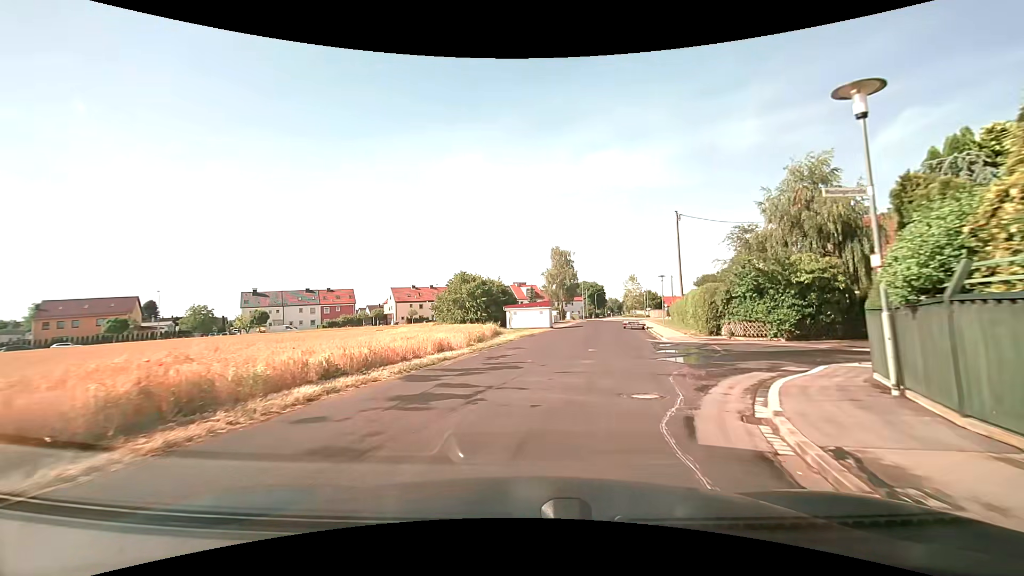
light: Day
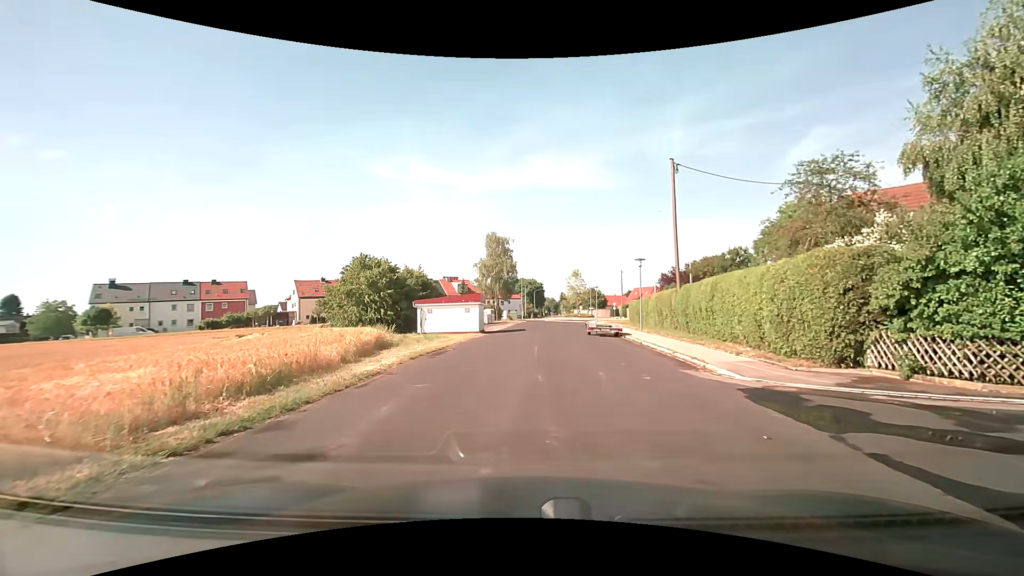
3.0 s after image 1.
(+1.0, +15.8) m; +7°
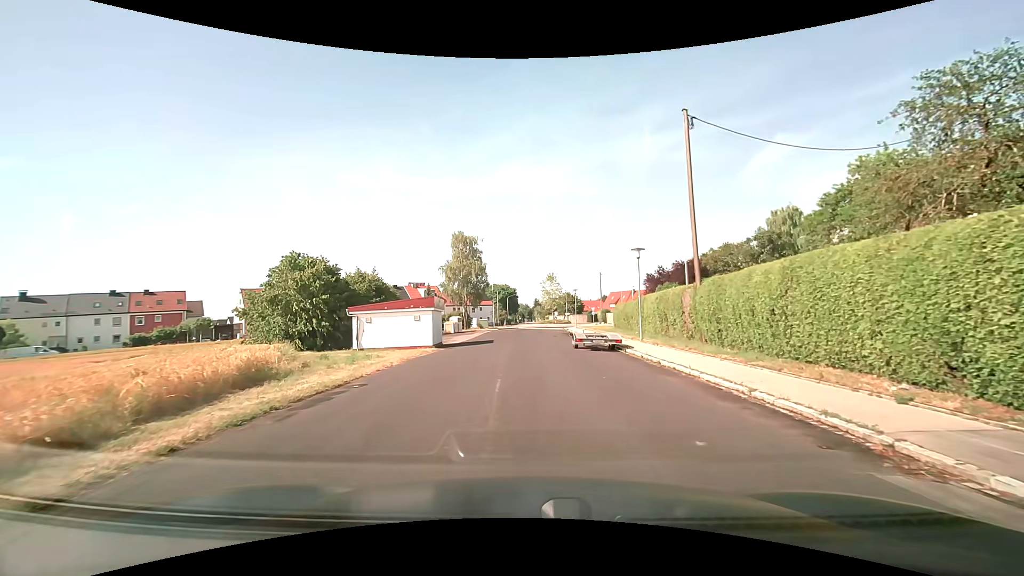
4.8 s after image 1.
(+0.4, +8.4) m; +4°
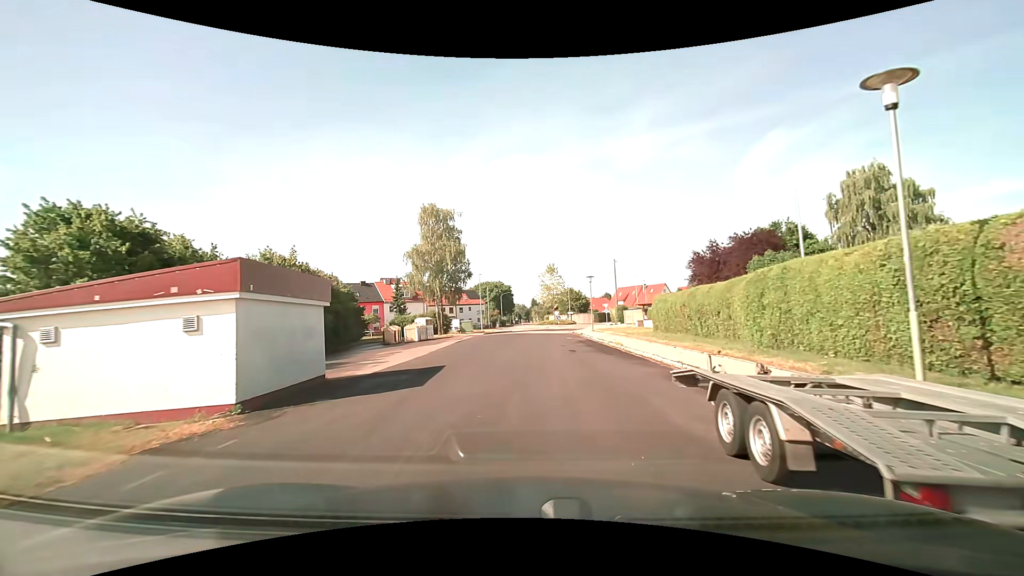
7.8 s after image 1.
(+0.2, +19.4) m; +1°
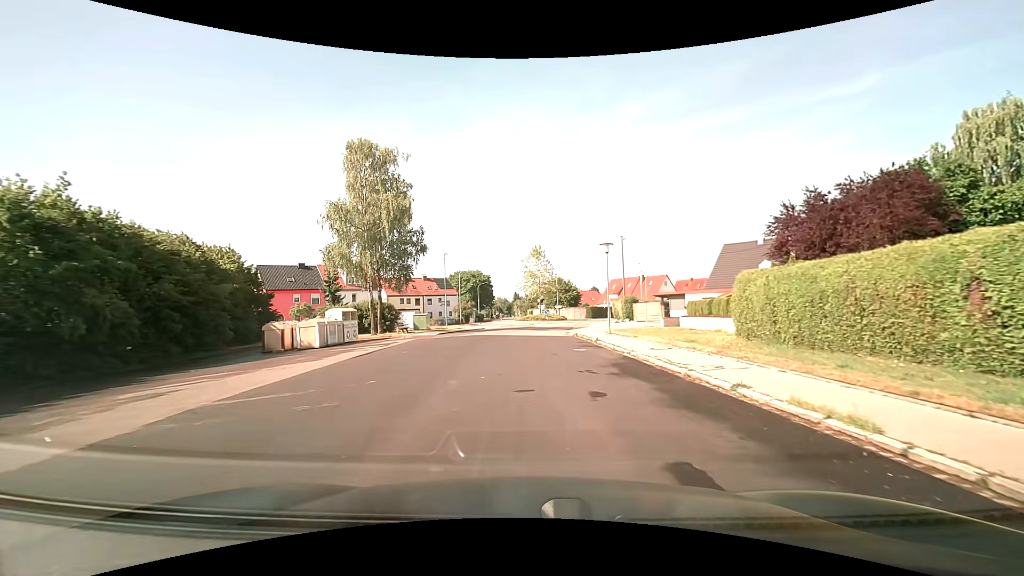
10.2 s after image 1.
(+0.2, +18.0) m; +1°
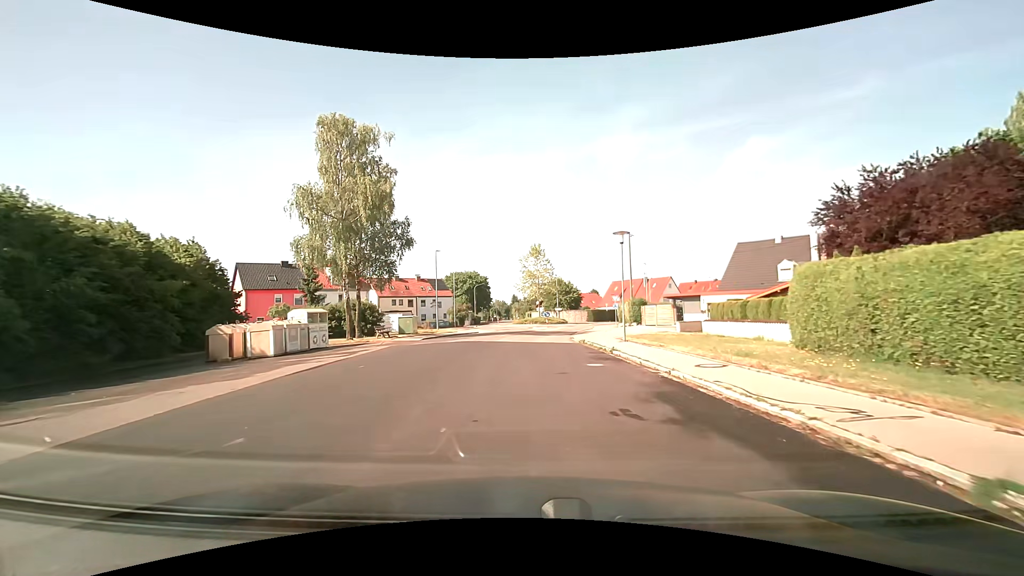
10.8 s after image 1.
(0.0, +4.7) m; +1°
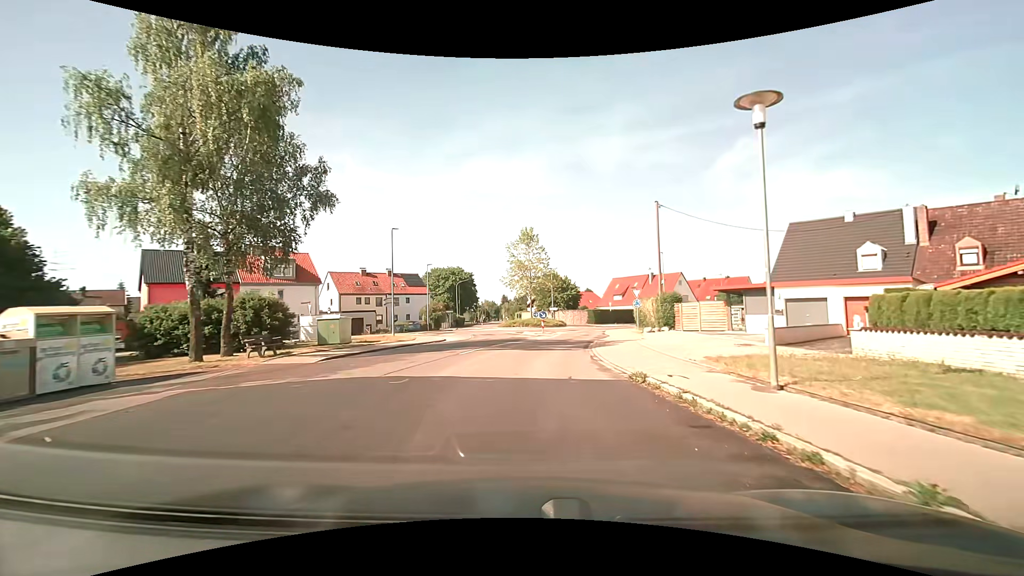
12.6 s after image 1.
(+0.2, +14.2) m; +1°
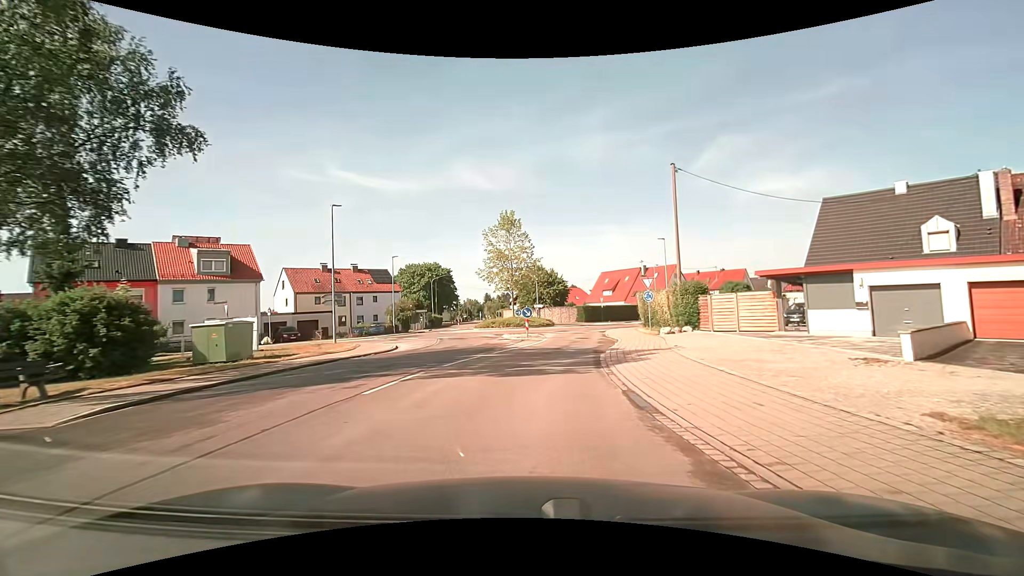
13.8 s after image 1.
(+0.2, +8.5) m; +1°
(0, +10) (+1, +20) (+3, +30) (+5, +40) (+8, +49) (+6, +58) (-3, +61) (-10, +54) (-16, +46) (-23, +38) m
